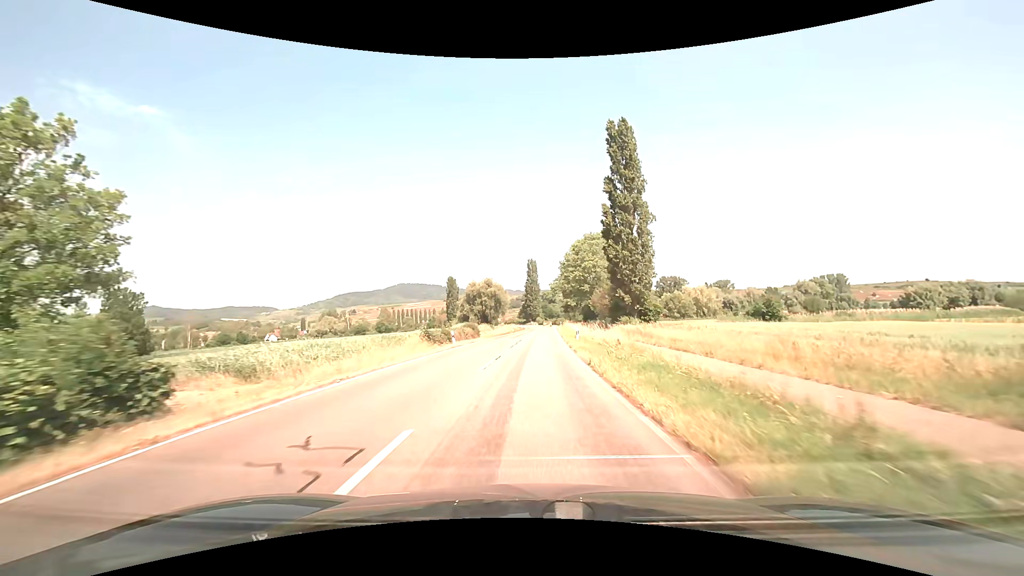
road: tertiary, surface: asphalt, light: Day
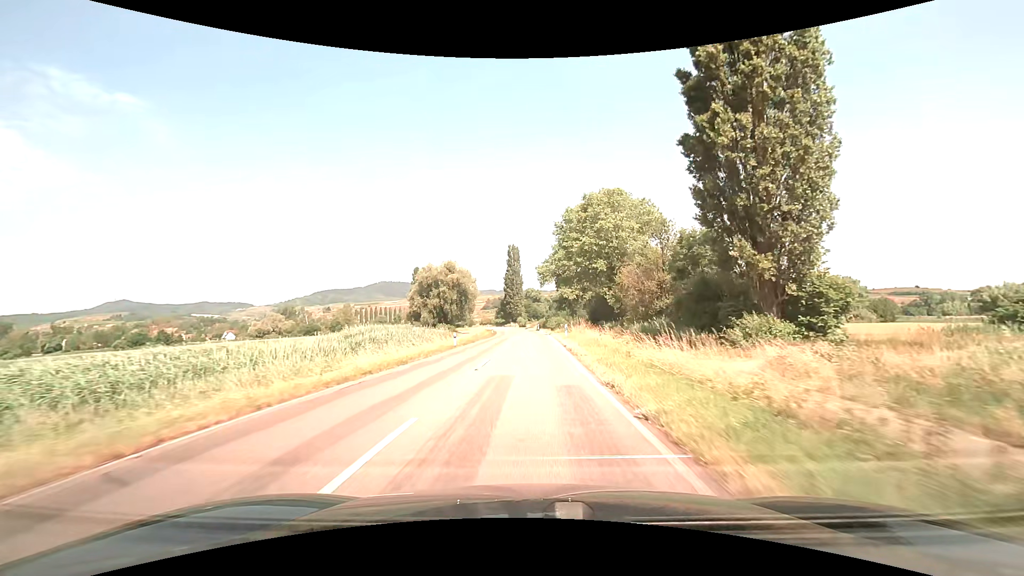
(+1.5, +47.3) m; +2°
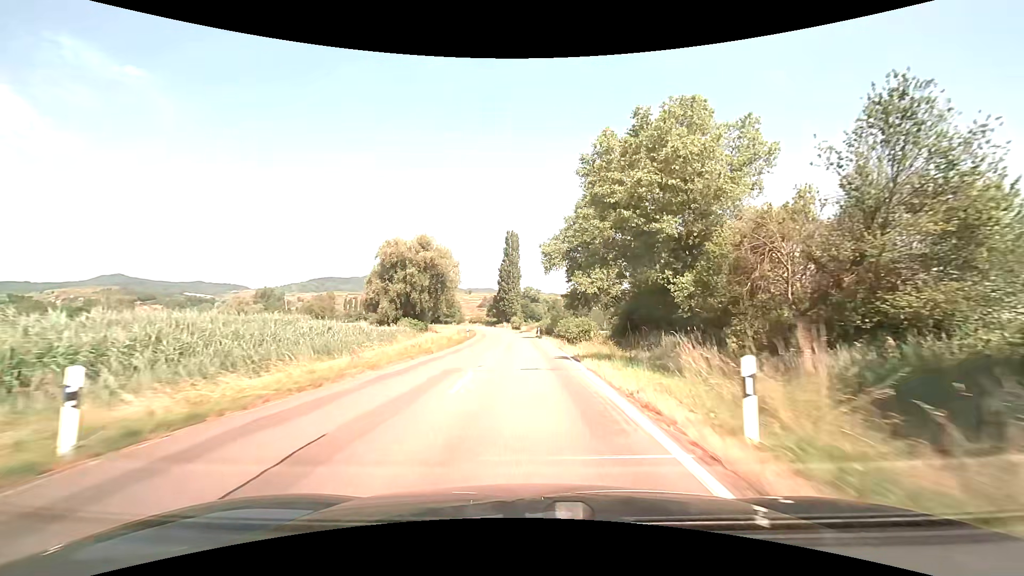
(0.0, +29.8) m; 0°
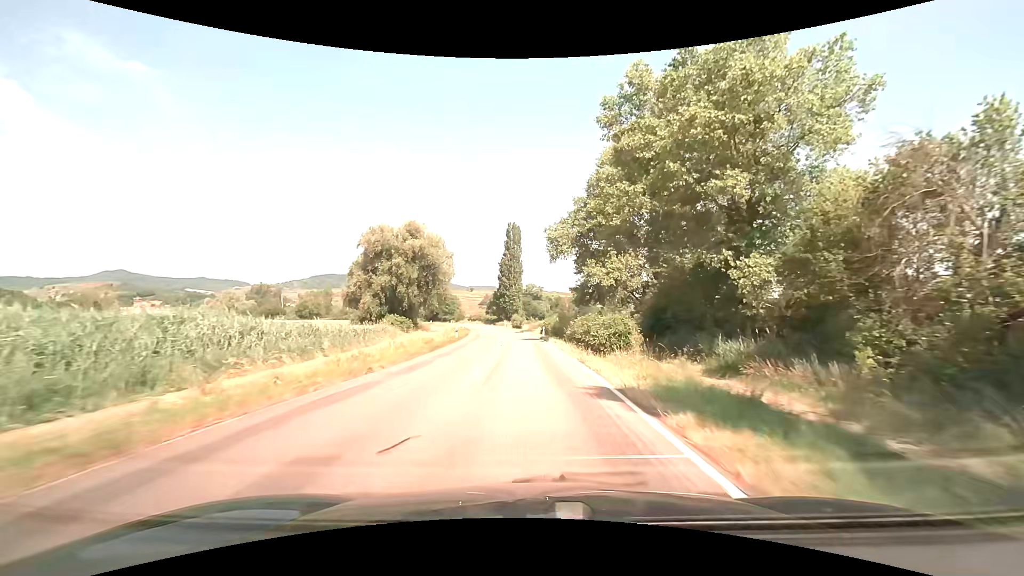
(0.0, +10.1) m; 0°
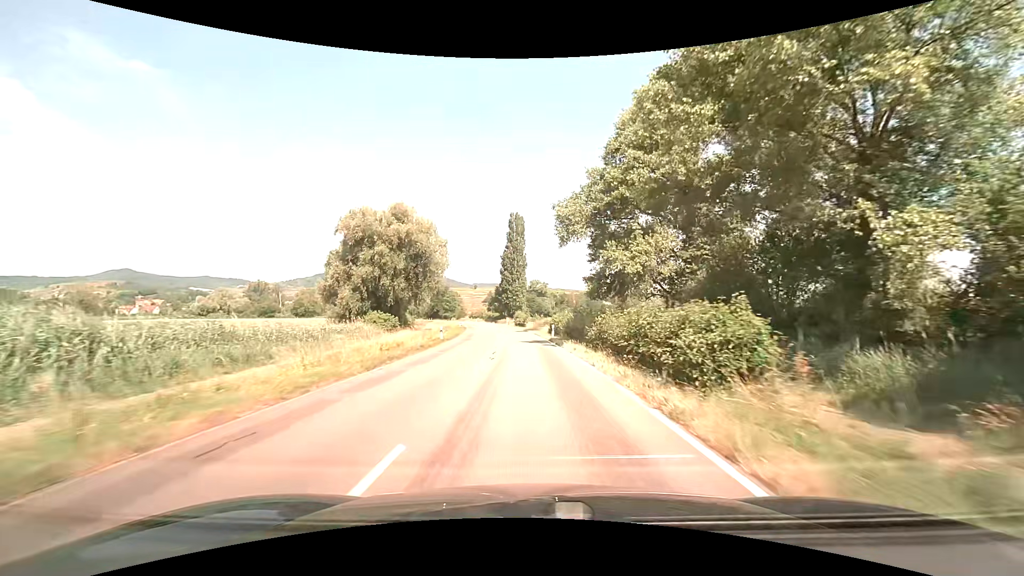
(-0.1, +10.1) m; -1°
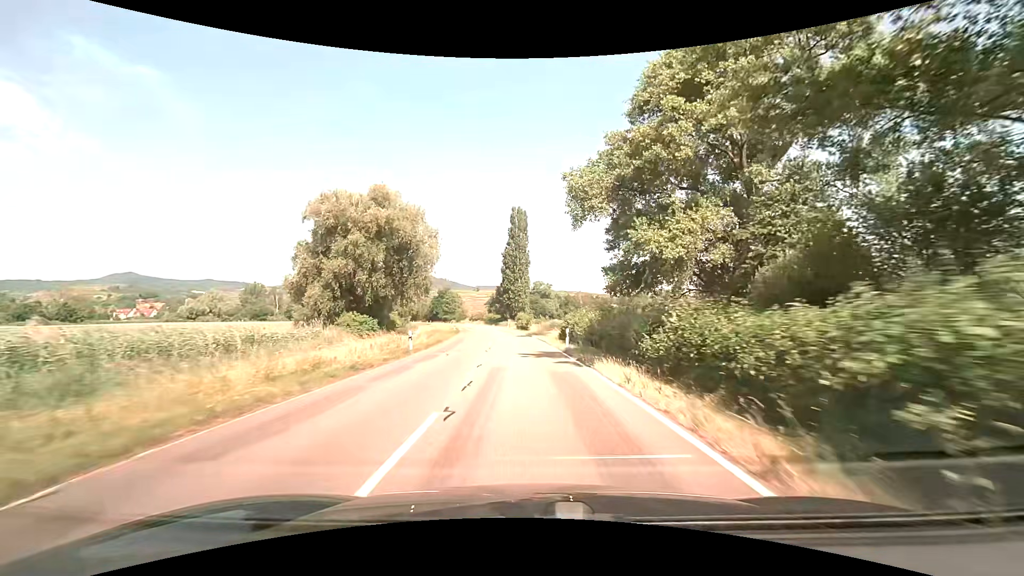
(0.0, +10.2) m; 0°
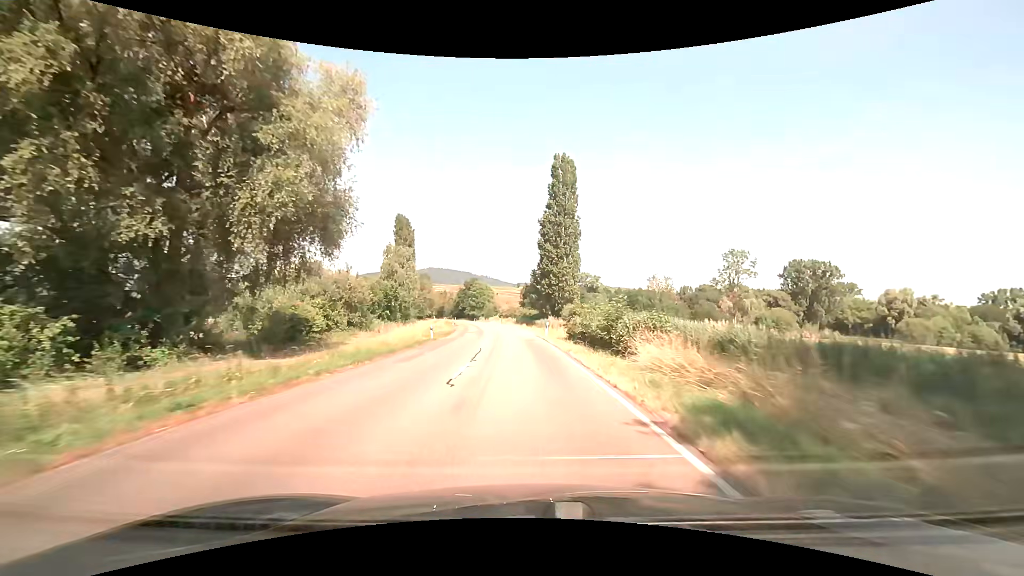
(-1.4, +40.5) m; -5°
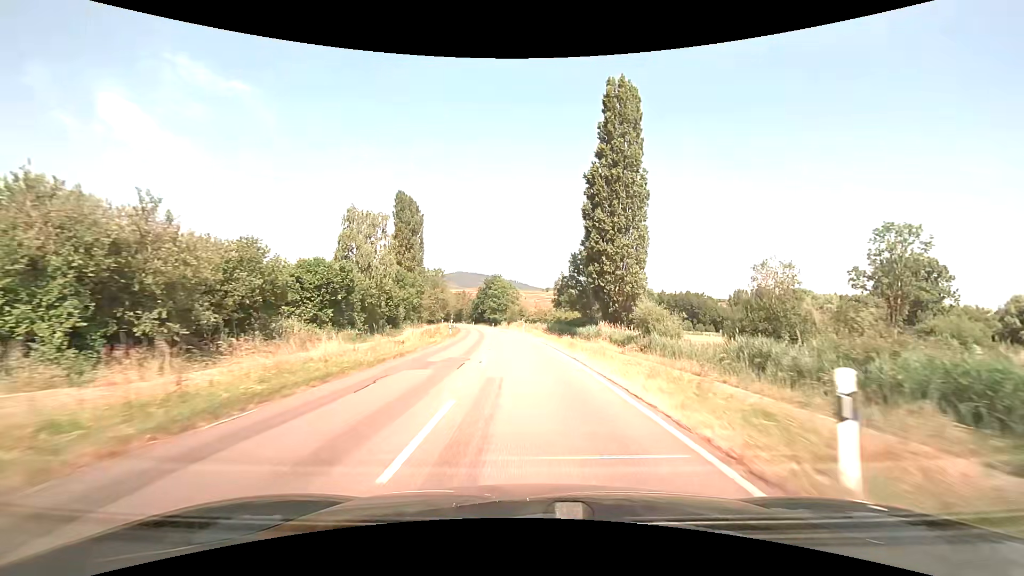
(-1.1, +30.4) m; -3°
(0, +10) (0, +20) (-1, +30) (-1, +40) (-2, +50) (-3, +60) (-4, +70) (-6, +80) (-7, +90) (-9, +99) m
